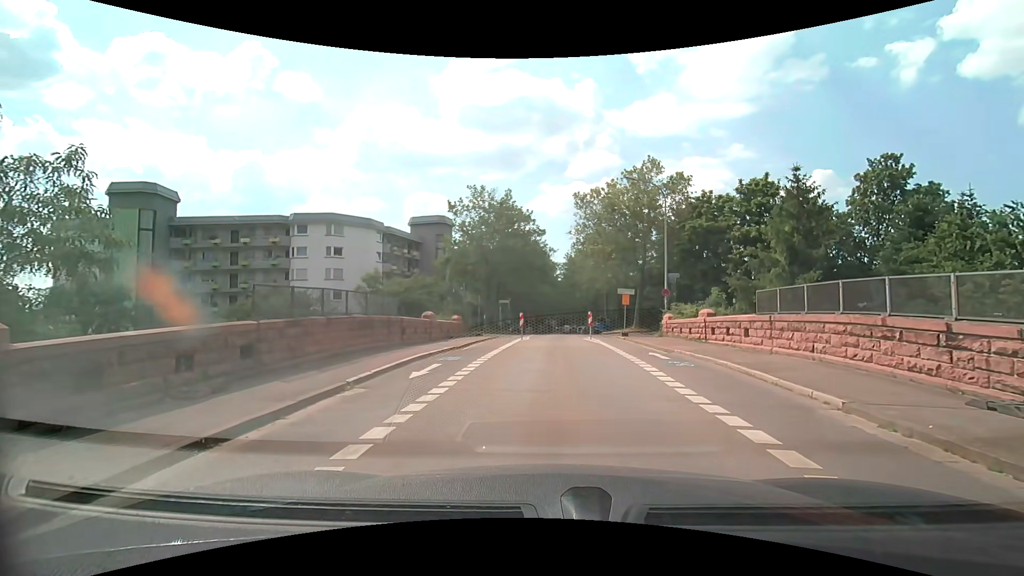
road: residential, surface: asphalt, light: Day
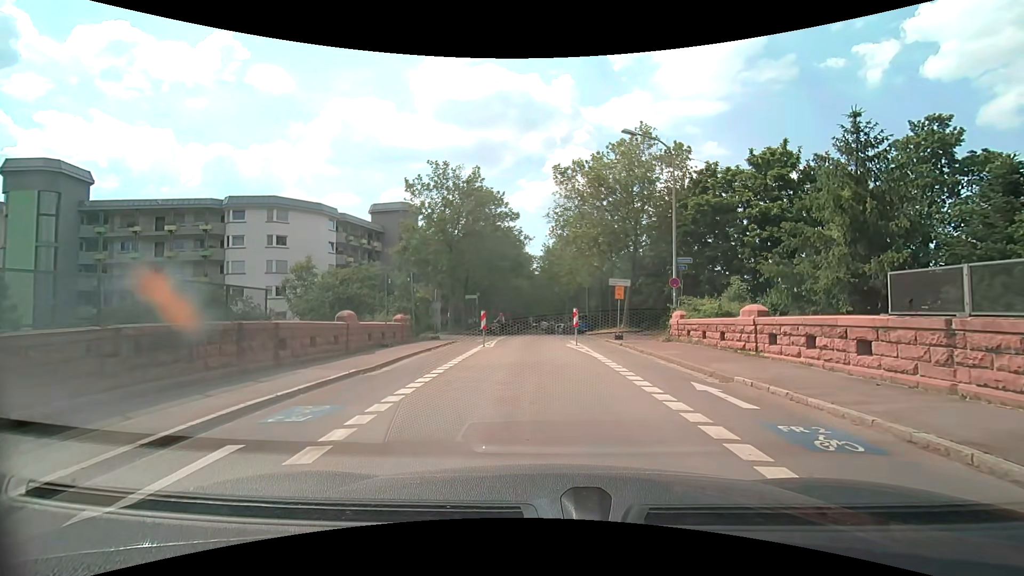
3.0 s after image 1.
(+0.2, +7.2) m; +4°
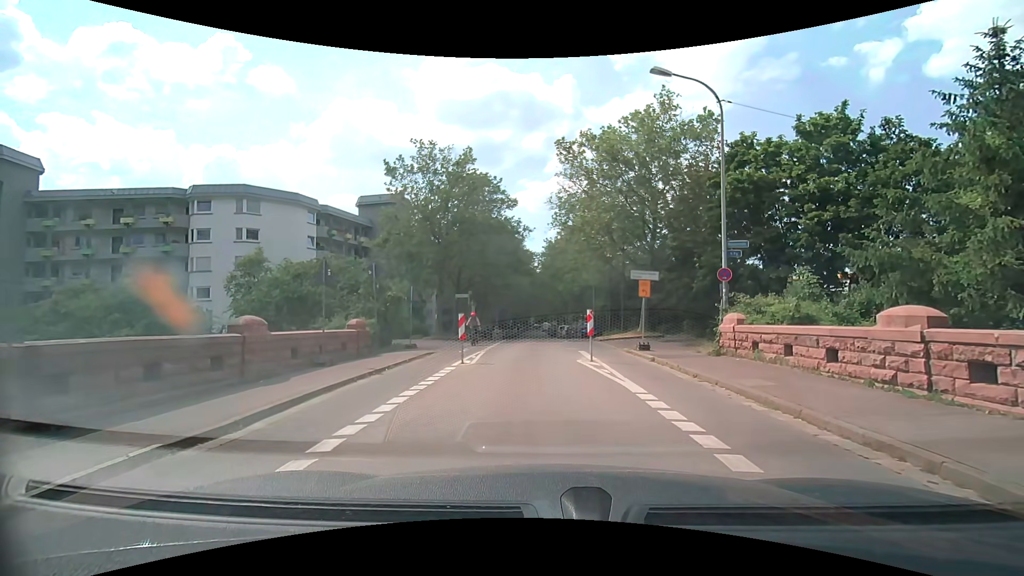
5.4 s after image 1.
(-0.1, +5.7) m; 0°
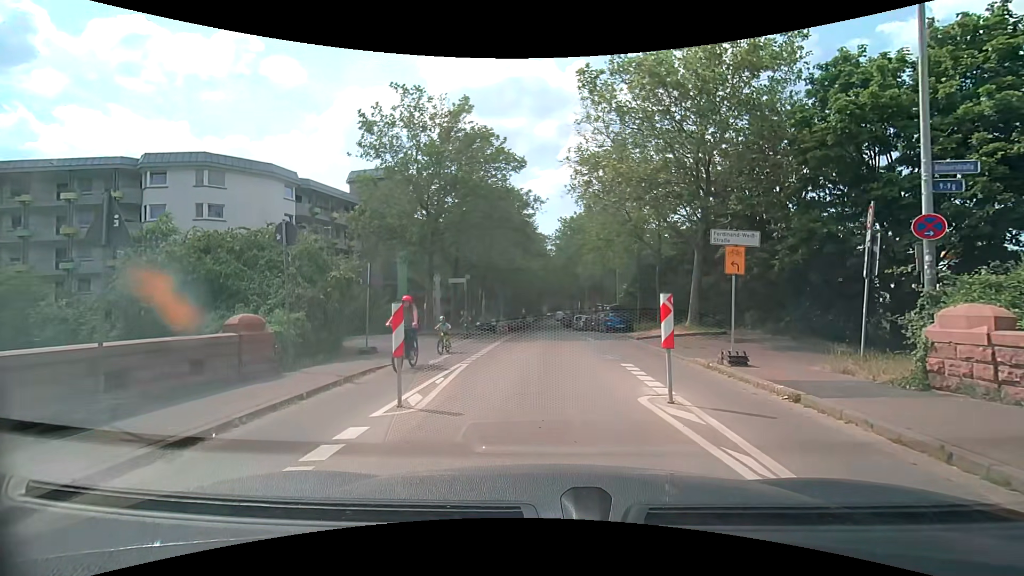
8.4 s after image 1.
(-0.4, +7.5) m; -3°
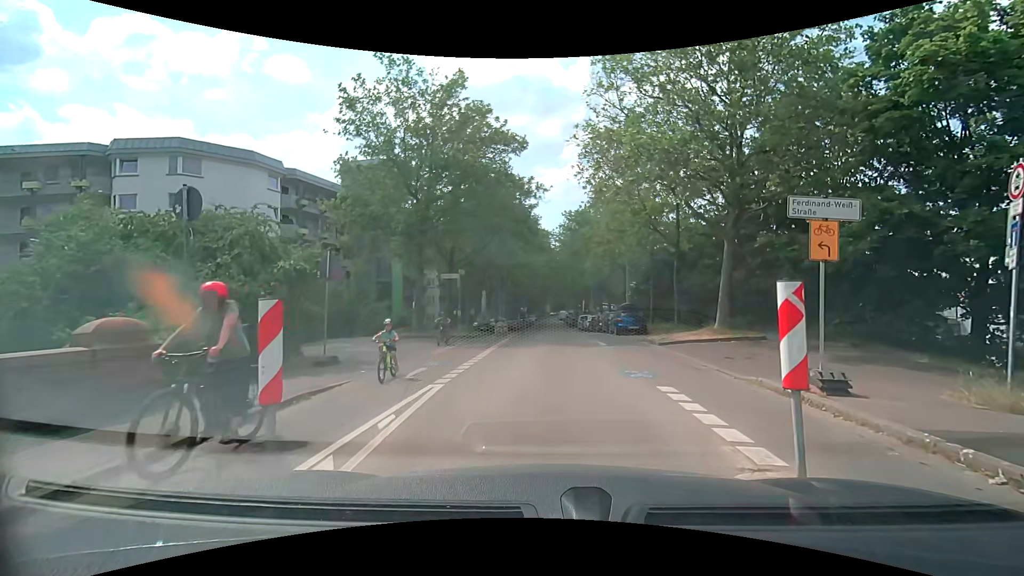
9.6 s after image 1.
(0.0, +3.4) m; 0°
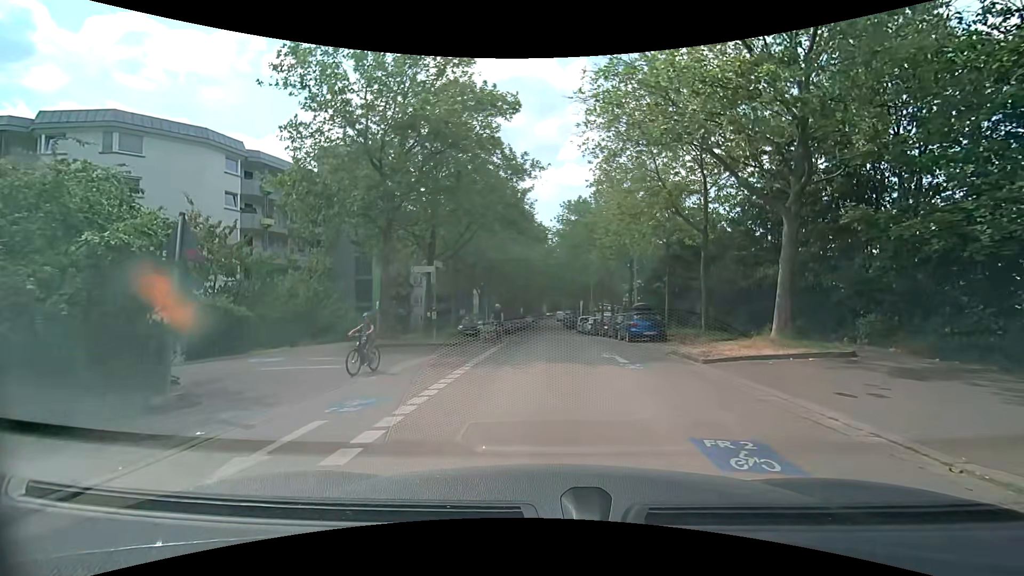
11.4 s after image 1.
(0.0, +5.3) m; 0°
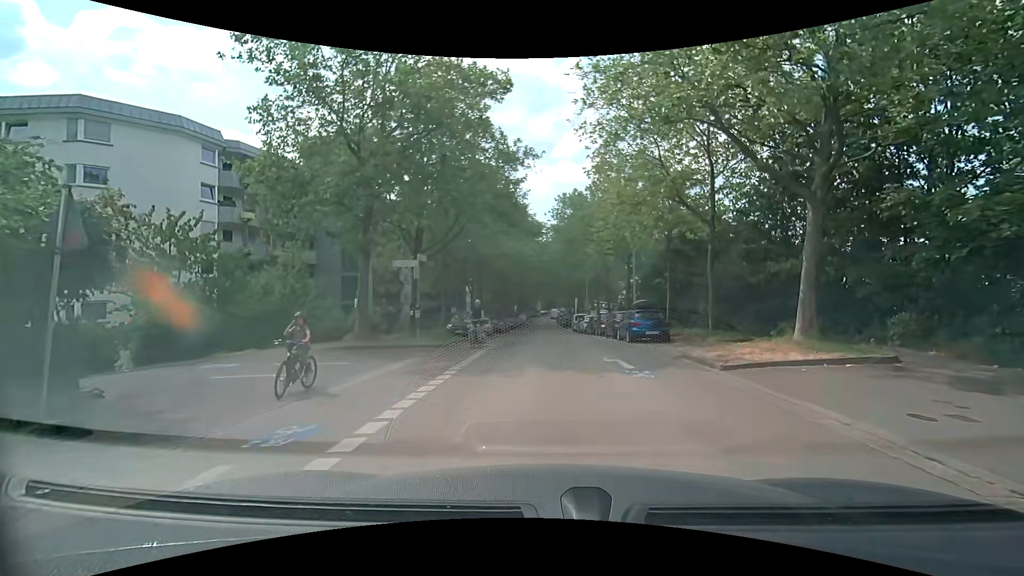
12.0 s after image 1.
(0.0, +1.8) m; 0°
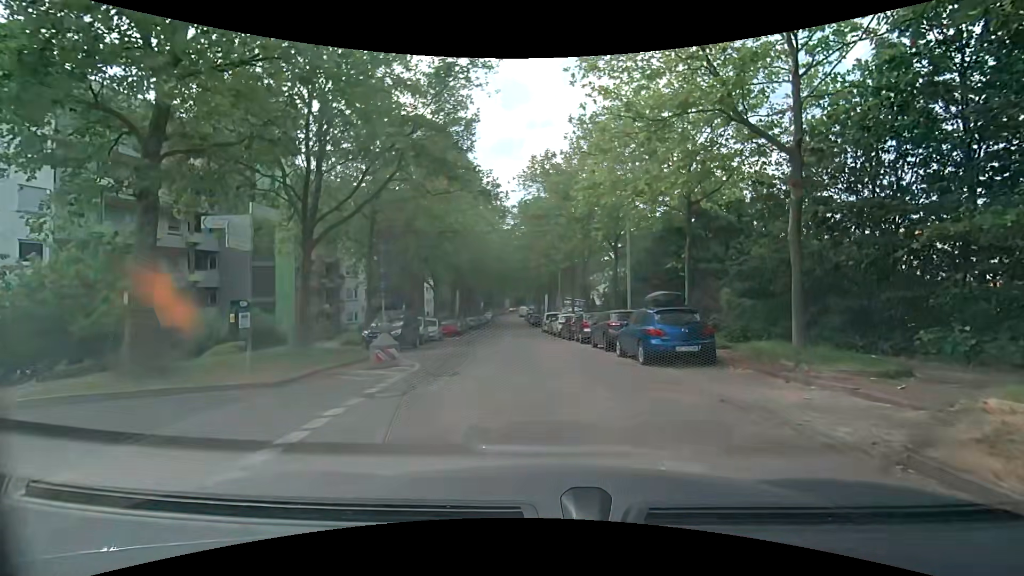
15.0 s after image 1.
(+0.4, +9.4) m; +3°
(0, +10) (0, +20) (0, +30) (-1, +40) (-2, +50) (-2, +60) (-3, +70) (-3, +80) (-4, +90) (-4, +100) m
